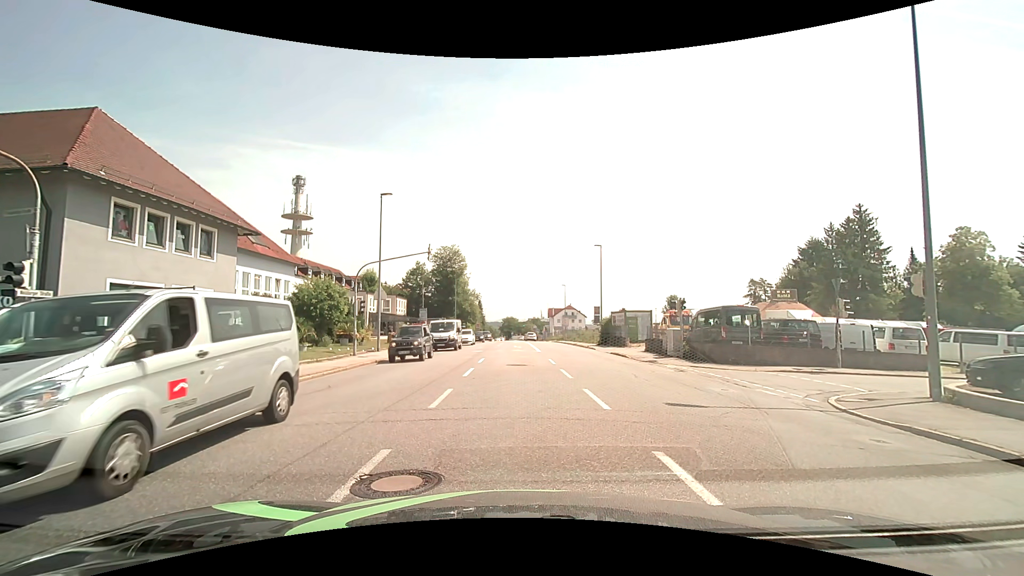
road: tertiary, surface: asphalt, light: Day
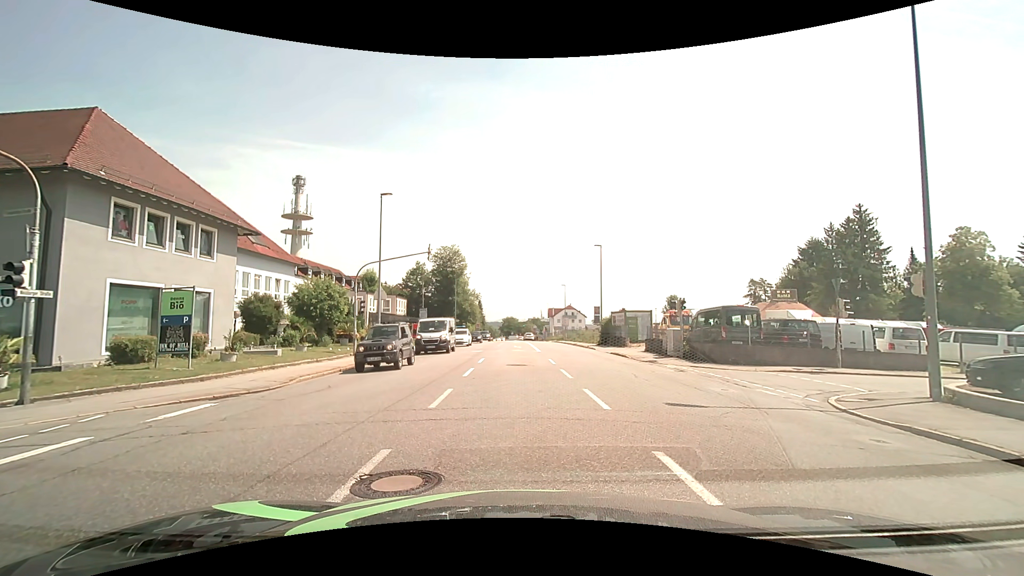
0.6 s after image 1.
(0.0, 0.0) m; 0°
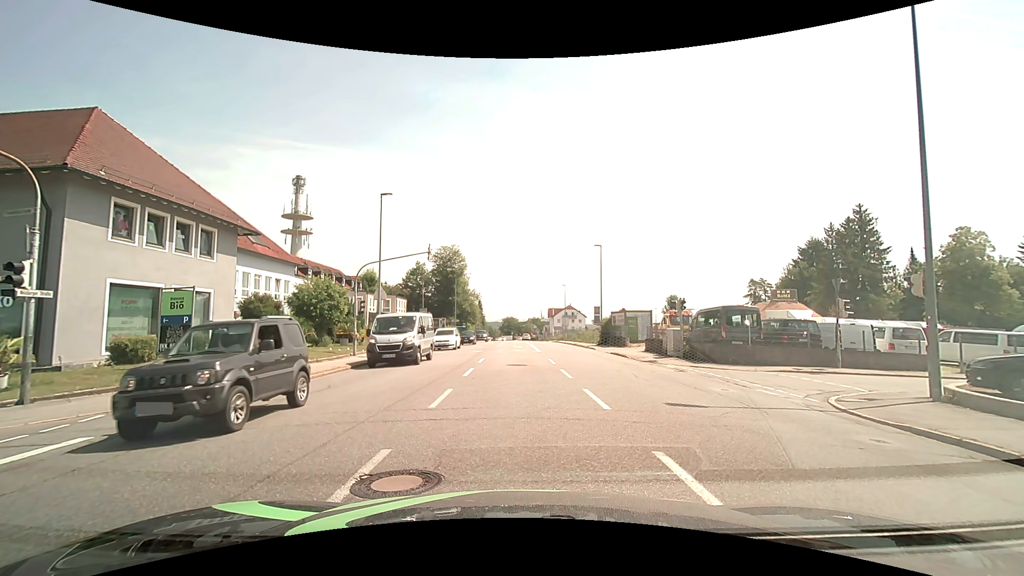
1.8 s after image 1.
(0.0, 0.0) m; 0°
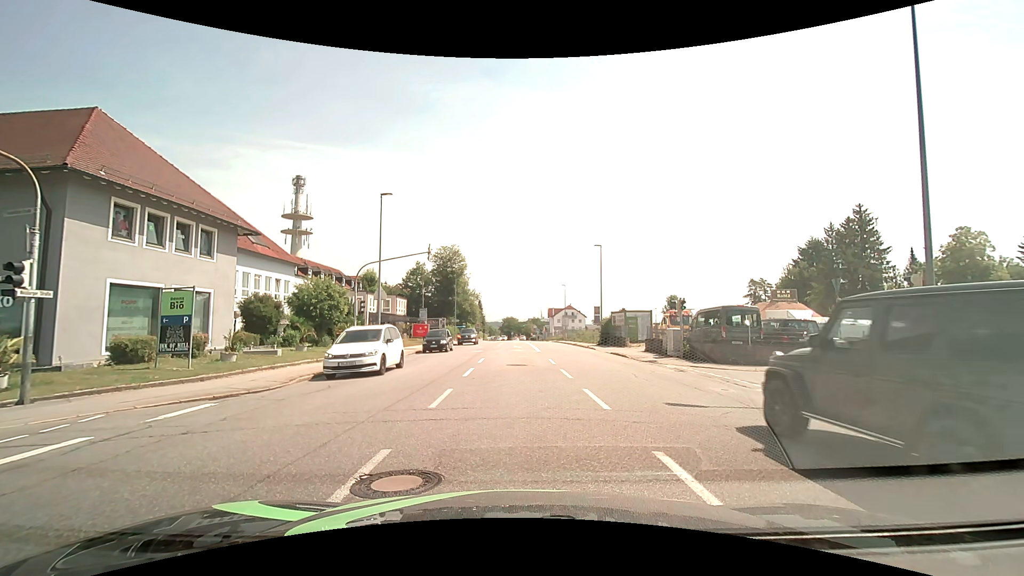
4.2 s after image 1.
(0.0, 0.0) m; 0°
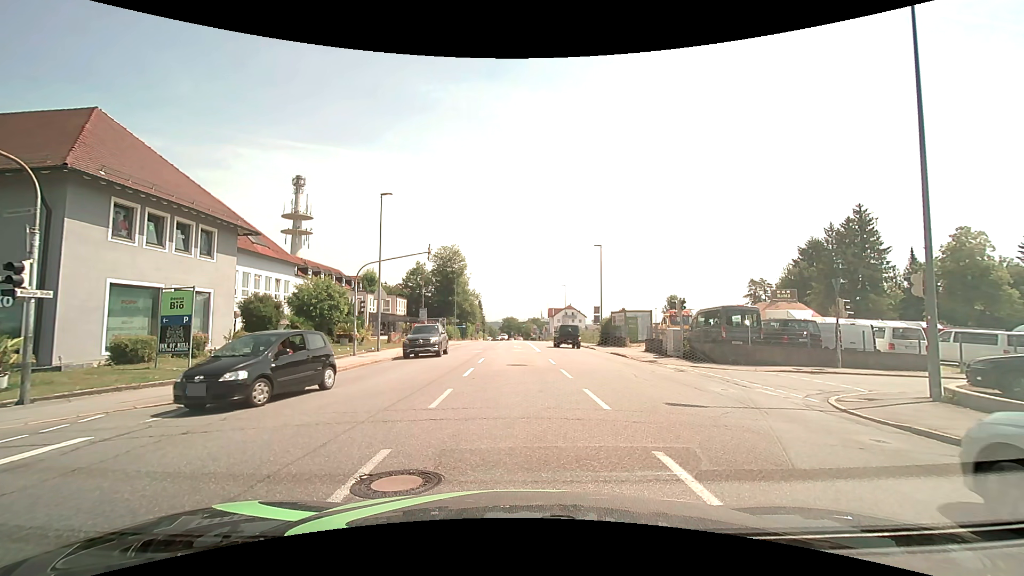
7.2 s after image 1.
(0.0, 0.0) m; 0°
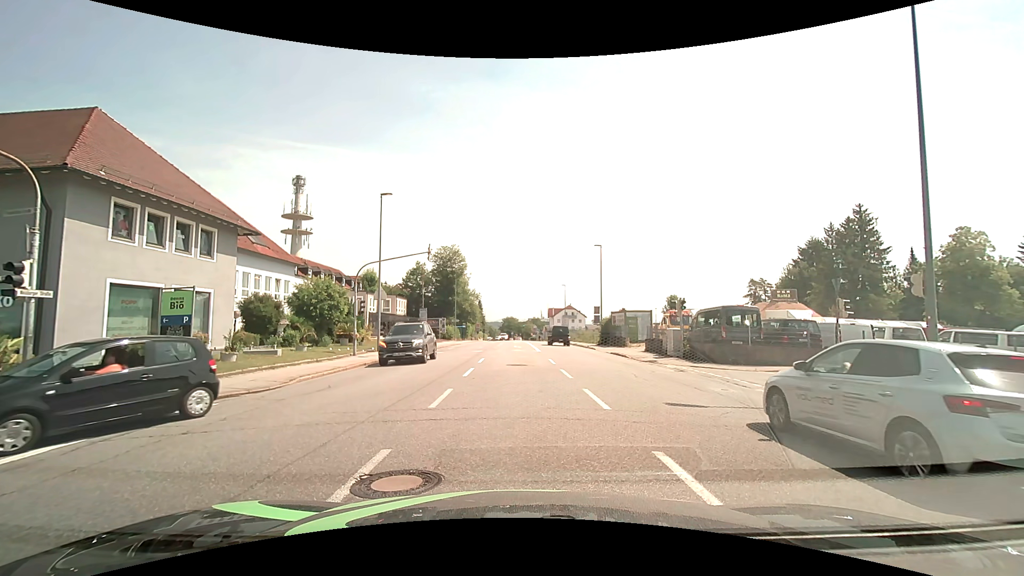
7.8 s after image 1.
(0.0, 0.0) m; 0°
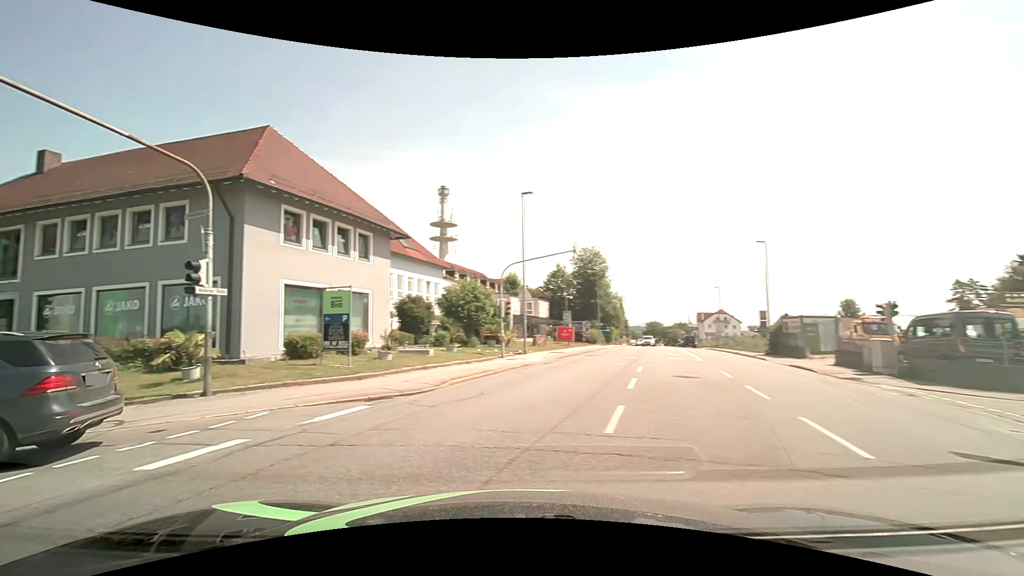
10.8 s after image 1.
(-0.2, +2.2) m; -16°
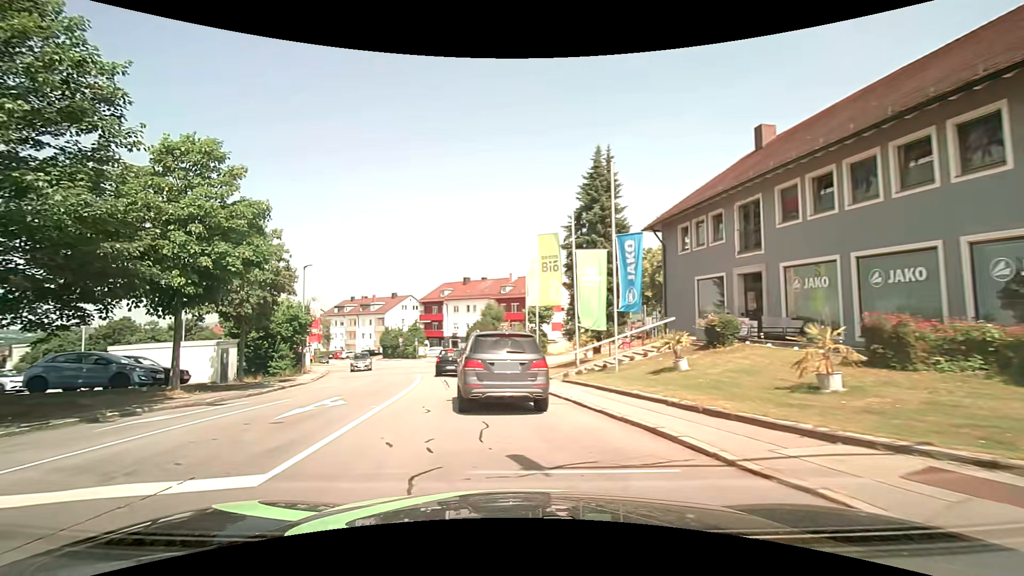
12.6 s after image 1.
(-5.7, +6.2) m; -69°
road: residential
